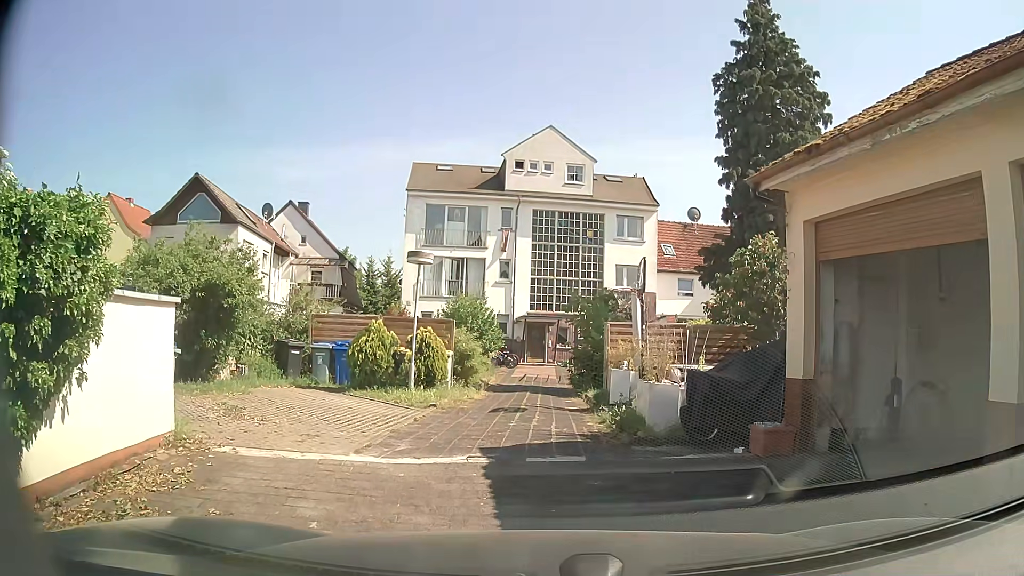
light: Day
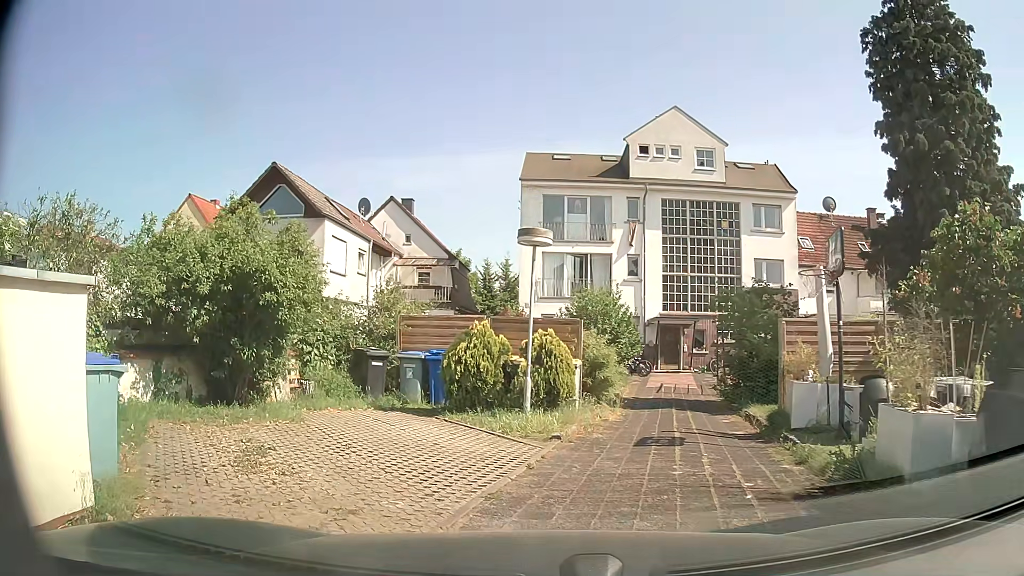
(-0.2, +3.7) m; -10°
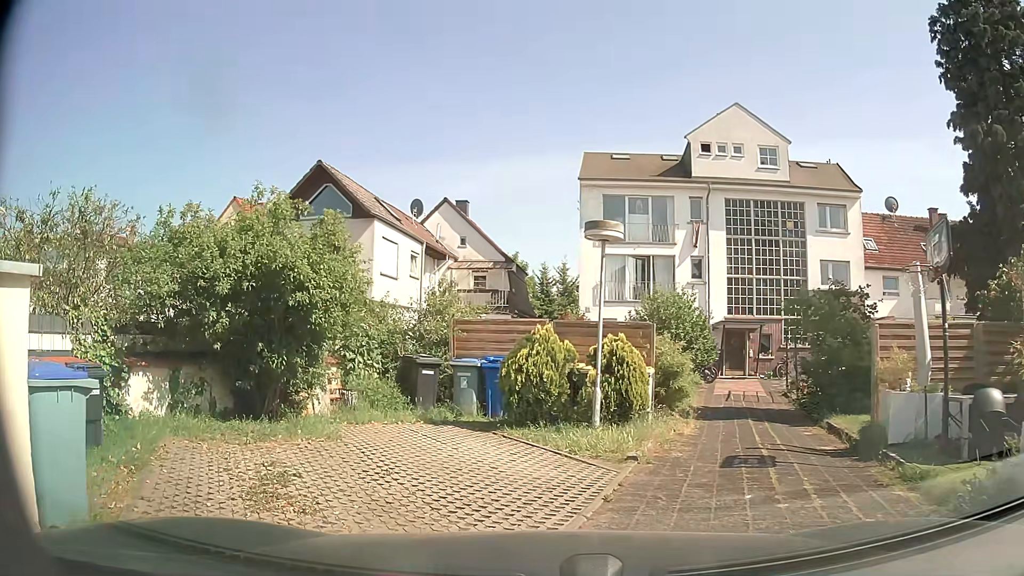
(0.0, +1.2) m; -3°
